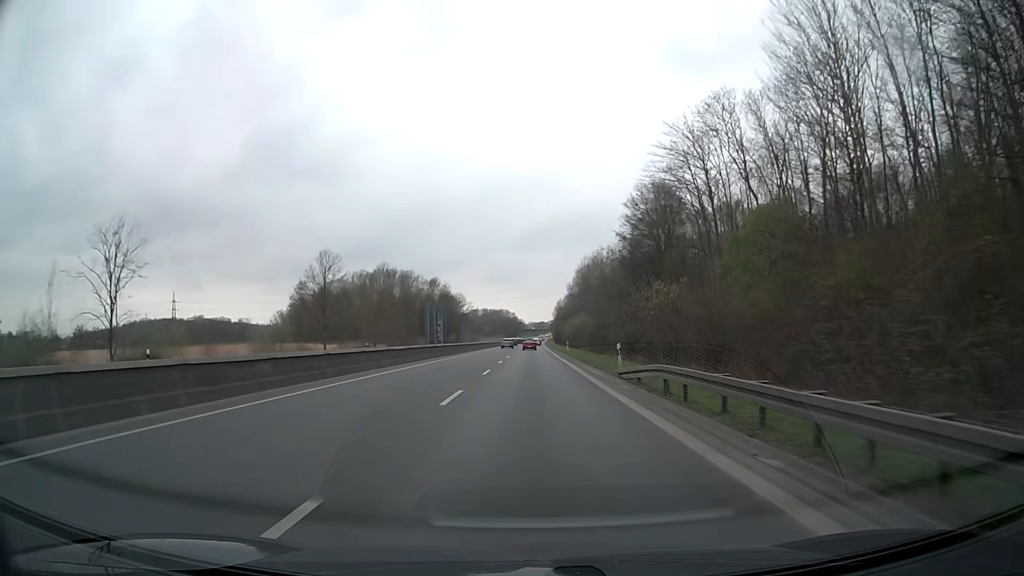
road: trunk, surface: asphalt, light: Day
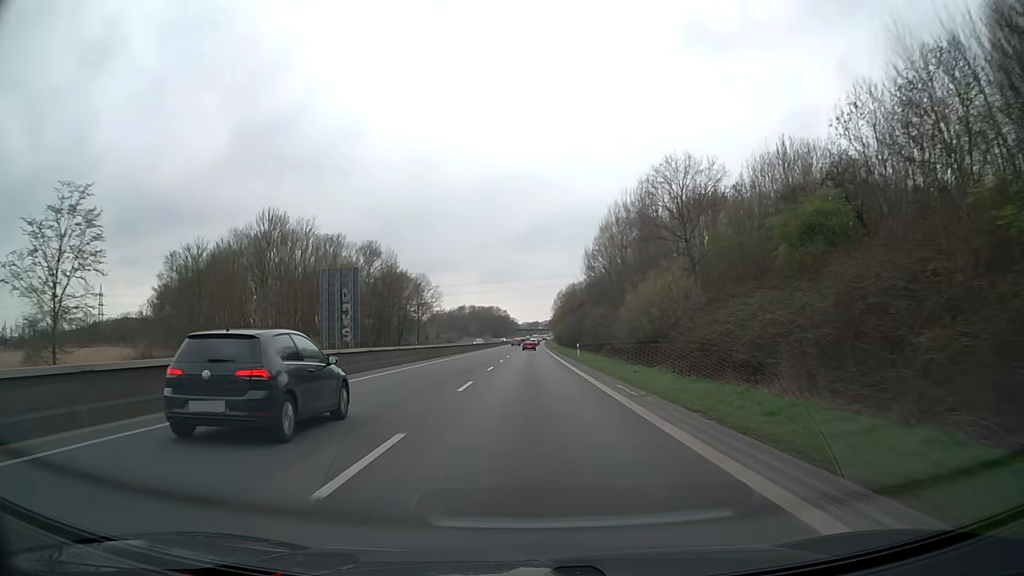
(+0.2, +68.8) m; 0°
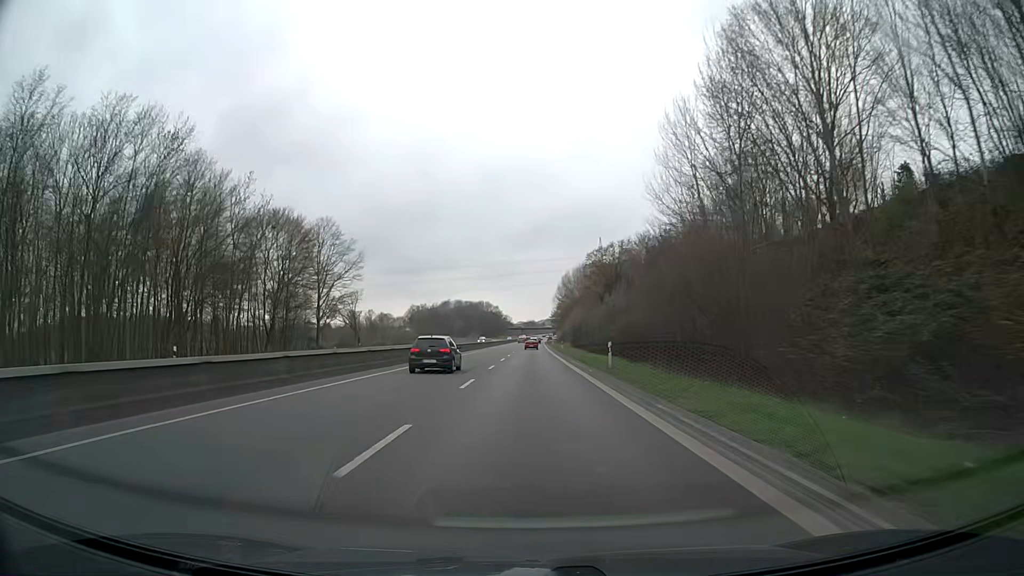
(+0.2, +71.7) m; 0°
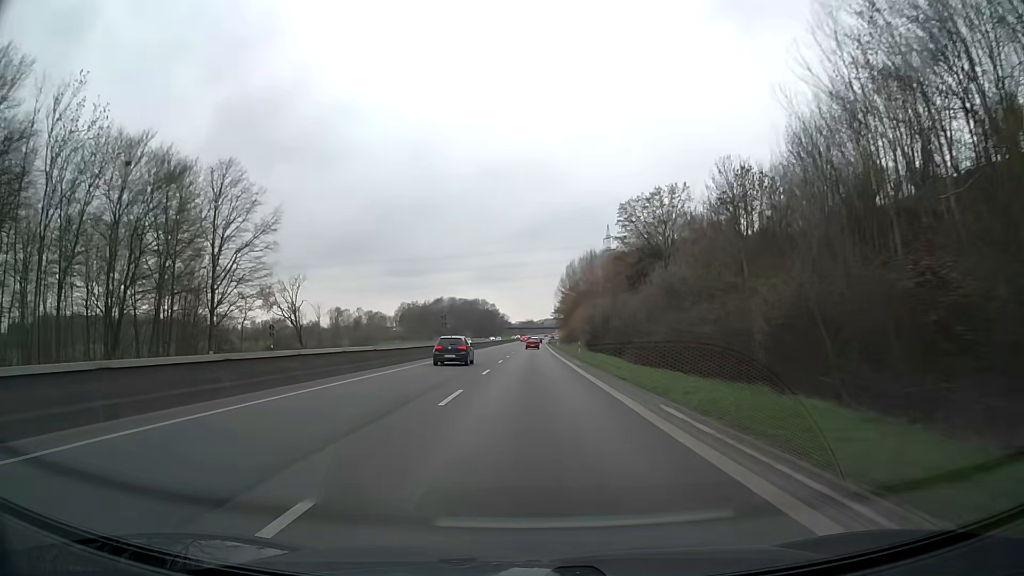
(0.0, +29.3) m; 0°
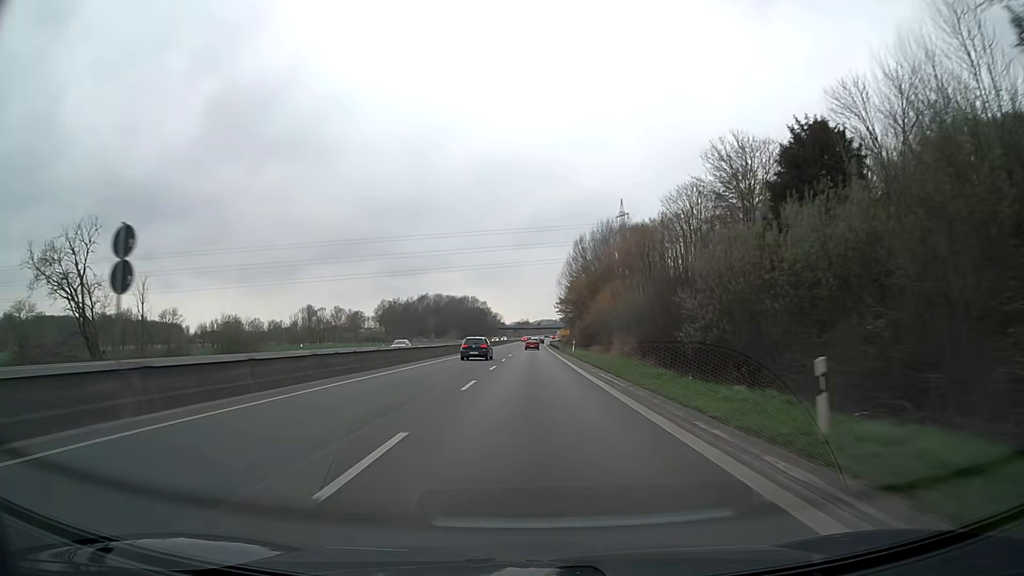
(+0.1, +44.3) m; 0°
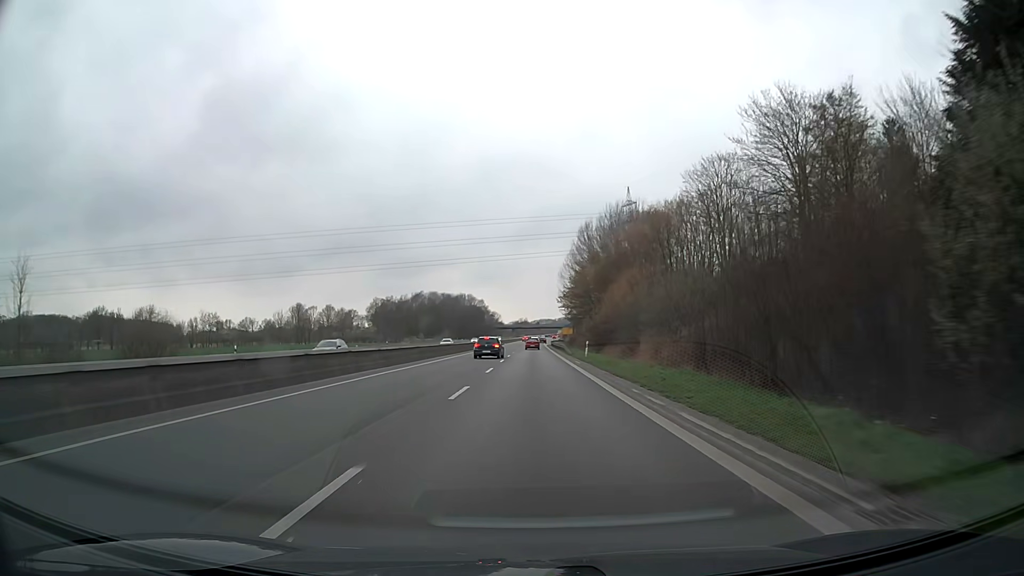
(0.0, +14.9) m; 0°
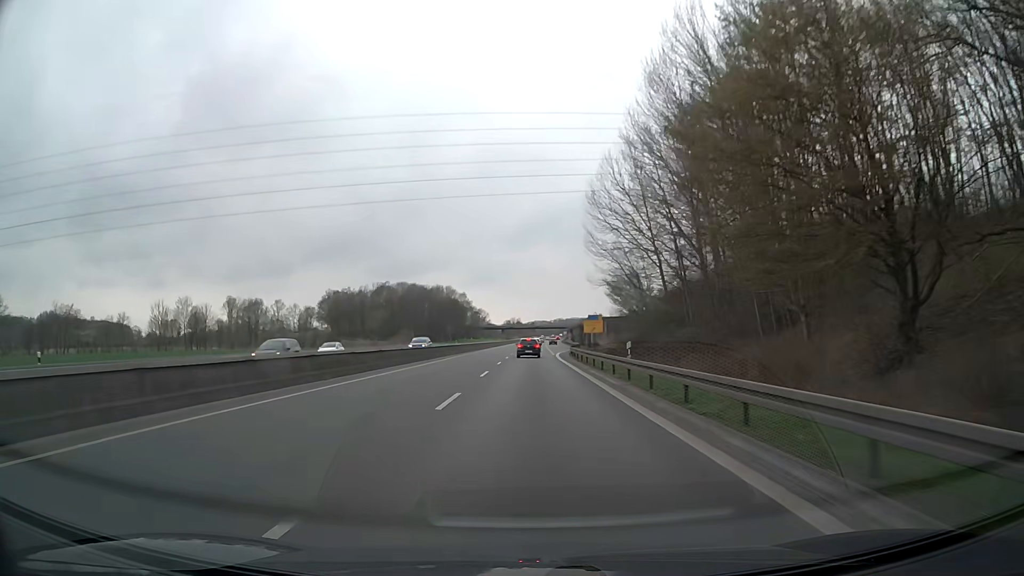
(+0.2, +74.8) m; 0°
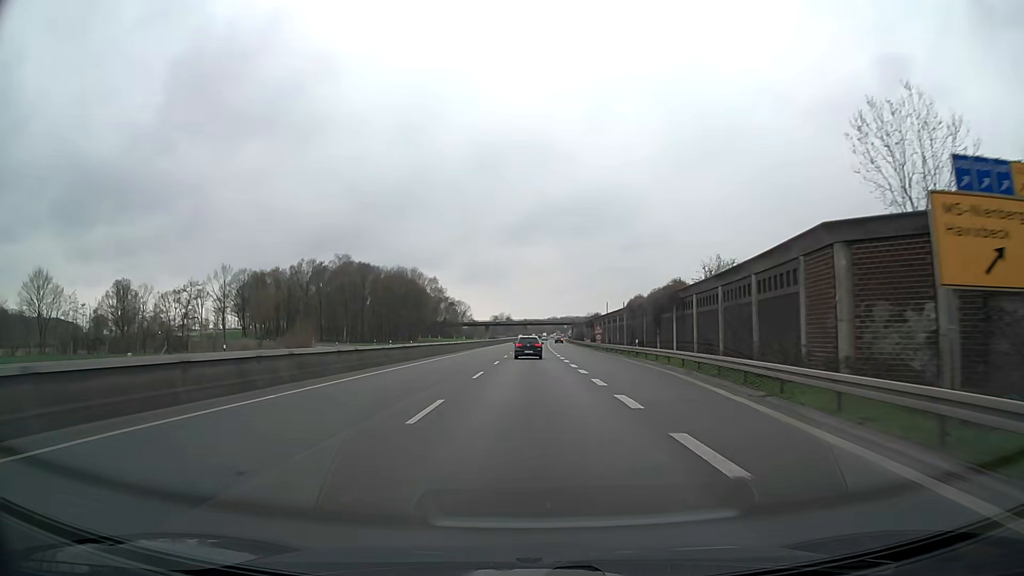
(+0.4, +74.9) m; +1°
(0, +10) (0, +20) (0, +30) (0, +40) (0, +50) (0, +60) (0, +70) (0, +80) (+1, +90) (+1, +100) m
